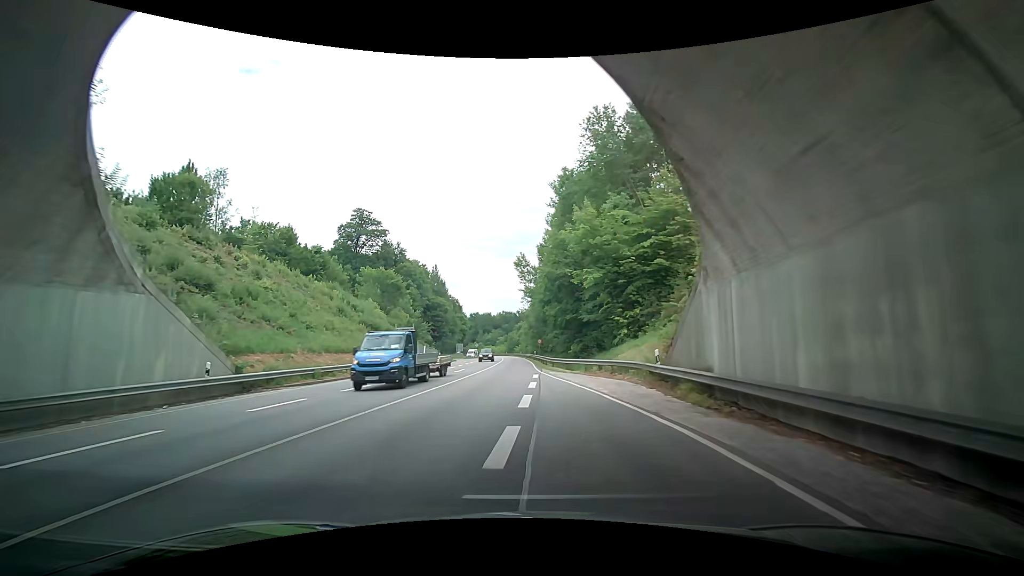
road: primary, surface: asphalt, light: Day
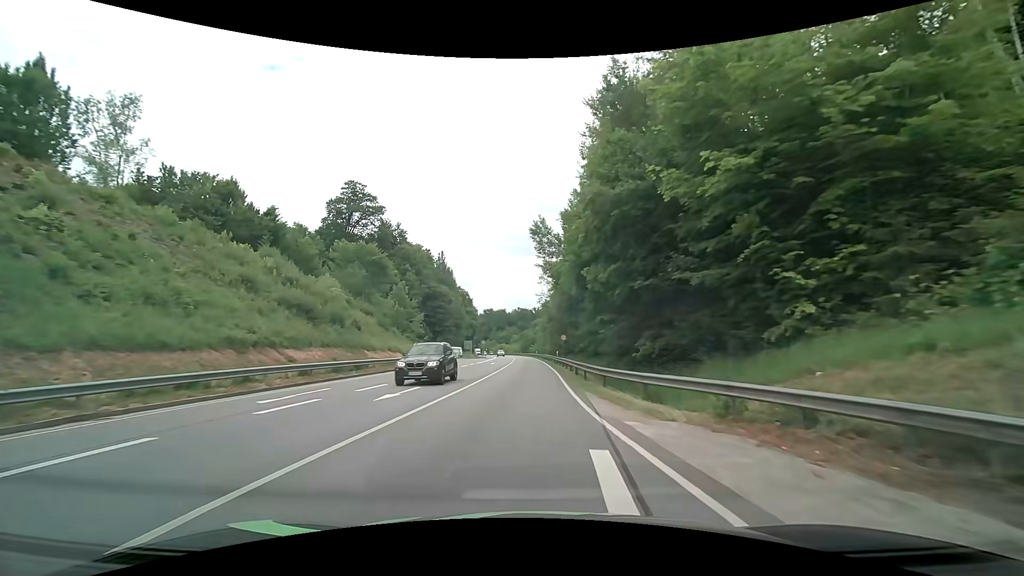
(-0.3, +20.2) m; -3°
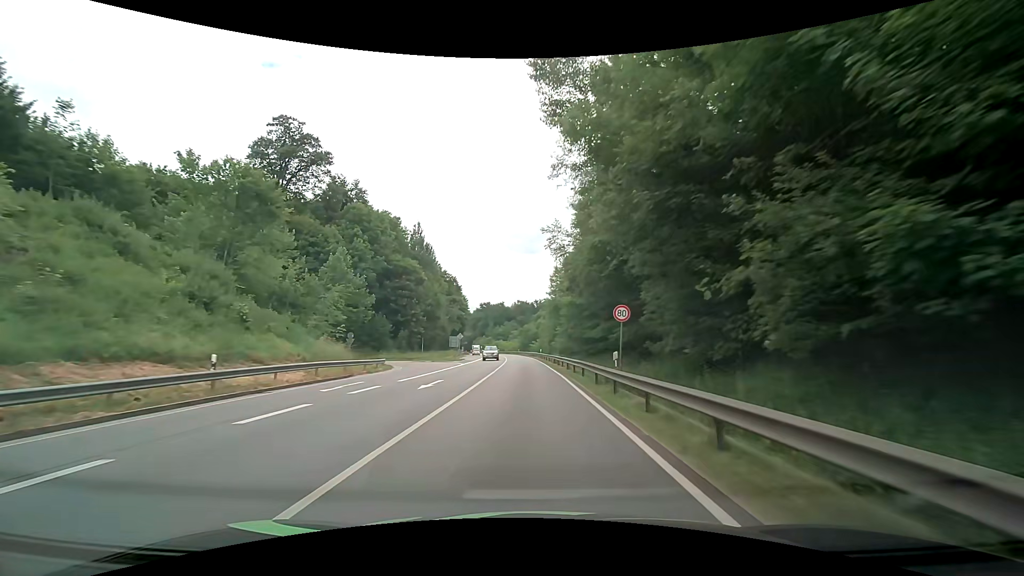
(+0.1, +32.0) m; 0°
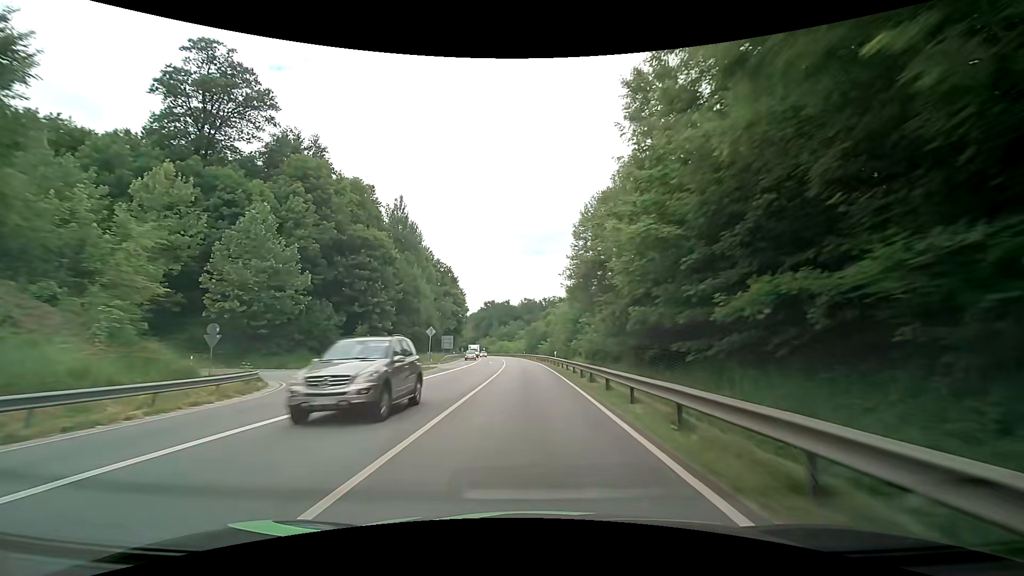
(-0.1, +22.2) m; -1°
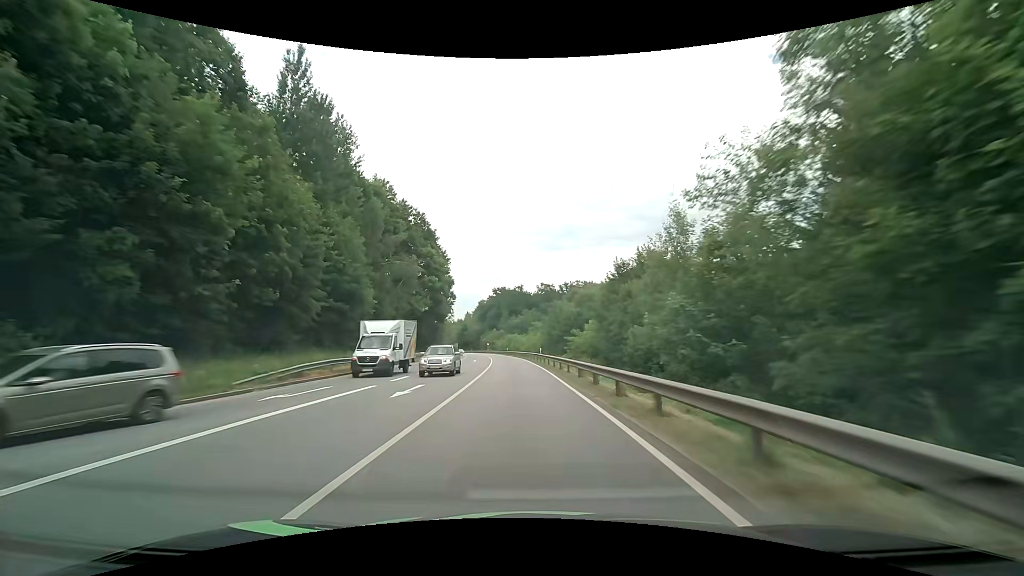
(-0.2, +47.4) m; -1°
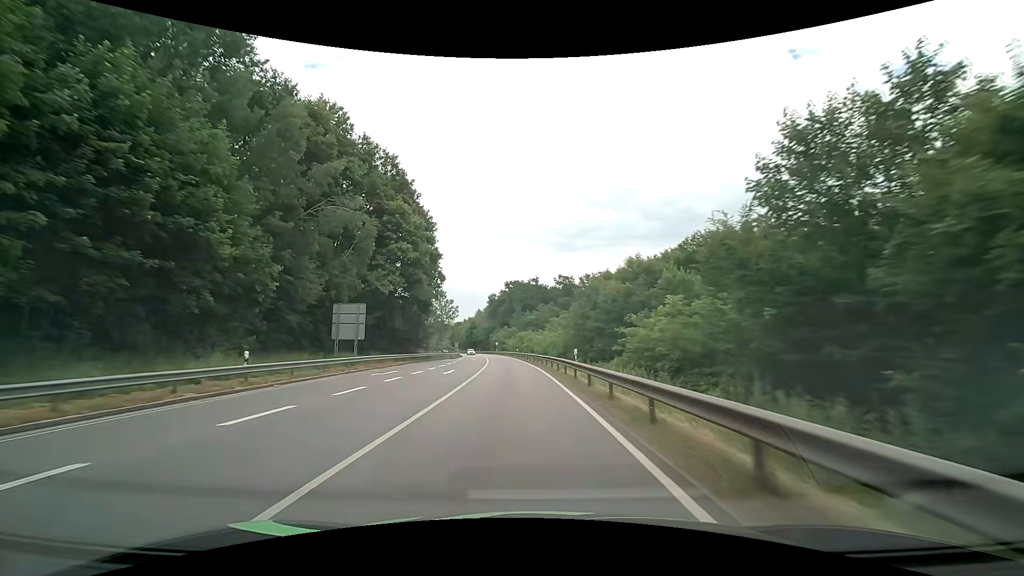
(-0.3, +24.7) m; -2°
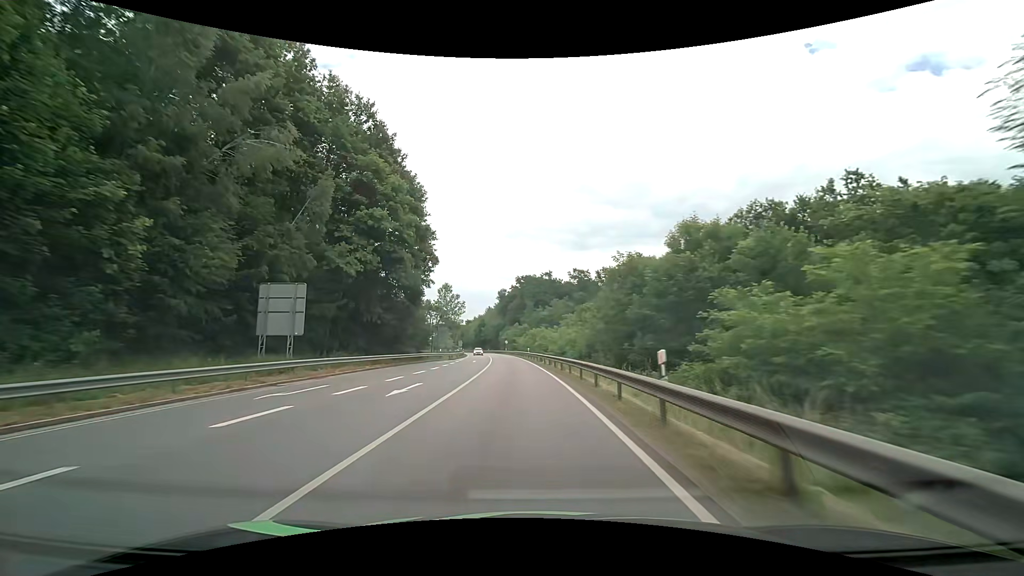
(-0.2, +12.5) m; -2°
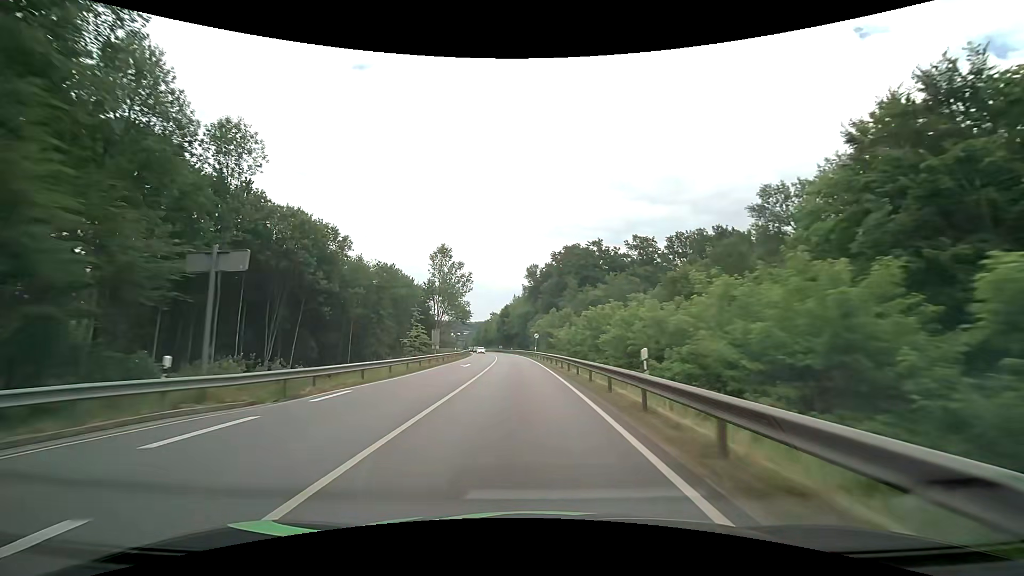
(-1.9, +50.4) m; -4°
(0, +10) (0, +20) (-1, +30) (-1, +40) (-2, +50) (-2, +60) (-3, +70) (-4, +80) (-5, +90) (-6, +100) m
